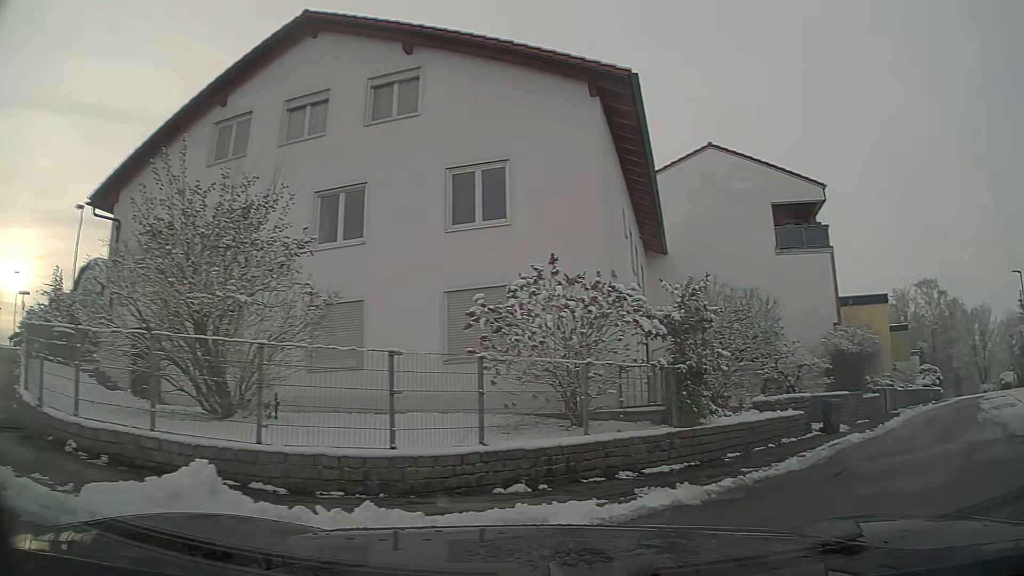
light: Day
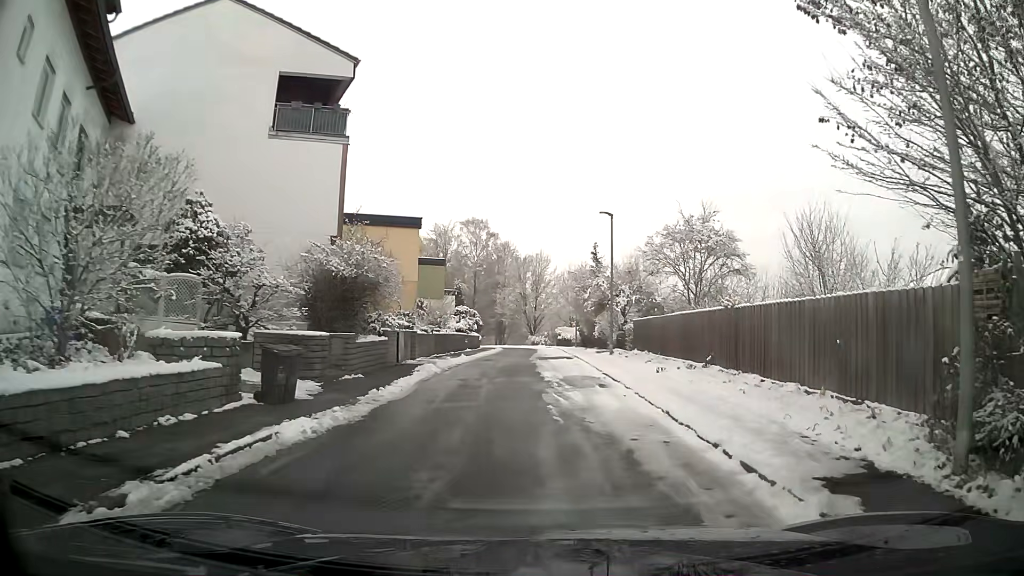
(+3.3, +7.2) m; +37°
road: residential
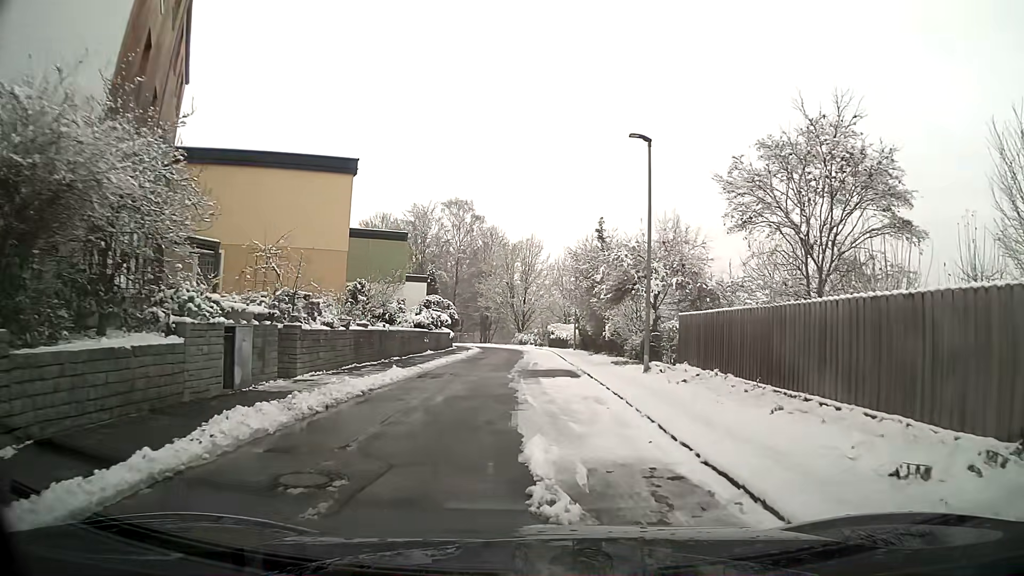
(+0.1, +12.7) m; 0°
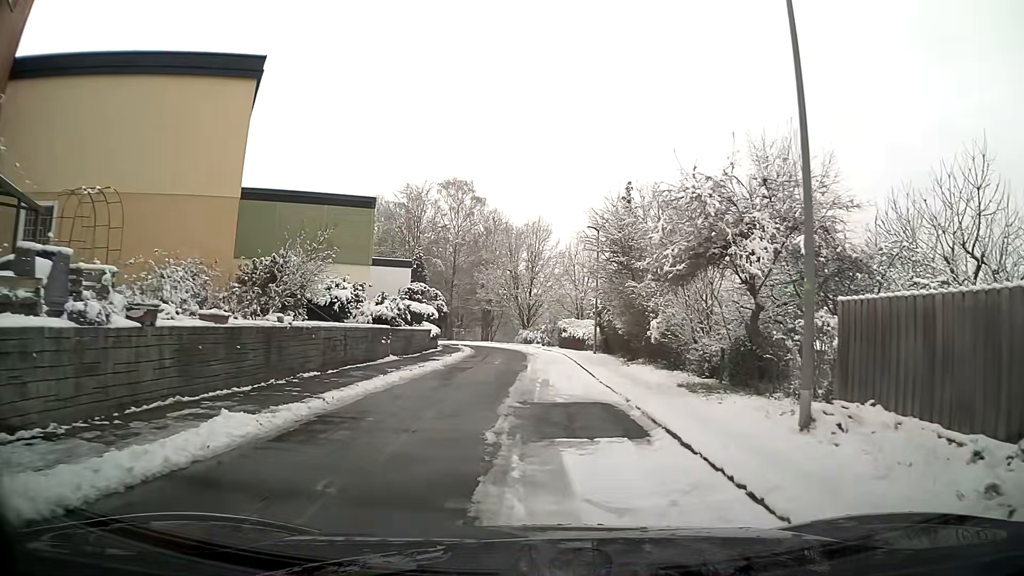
(0.0, +10.5) m; 0°
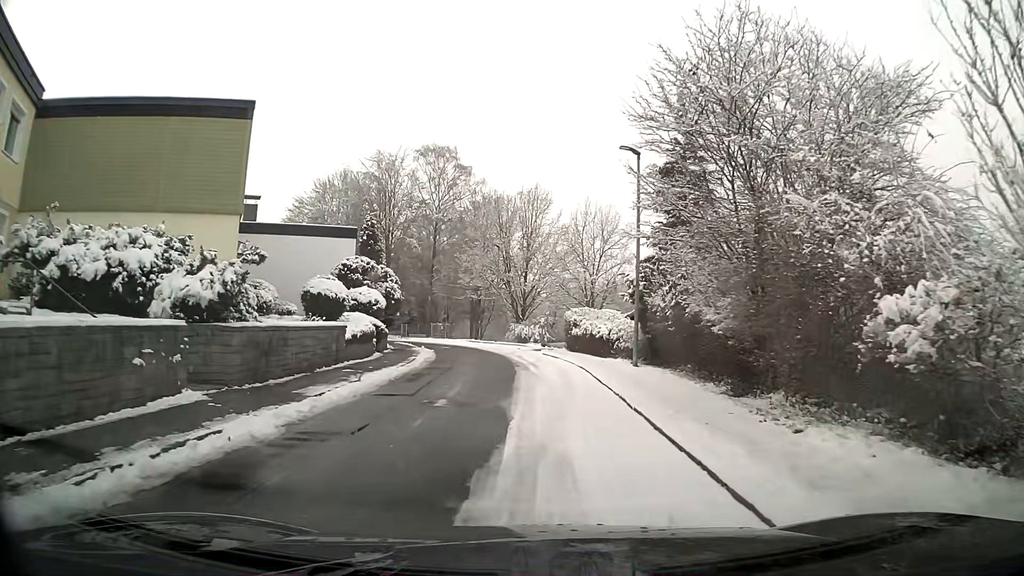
(+0.1, +14.4) m; 0°
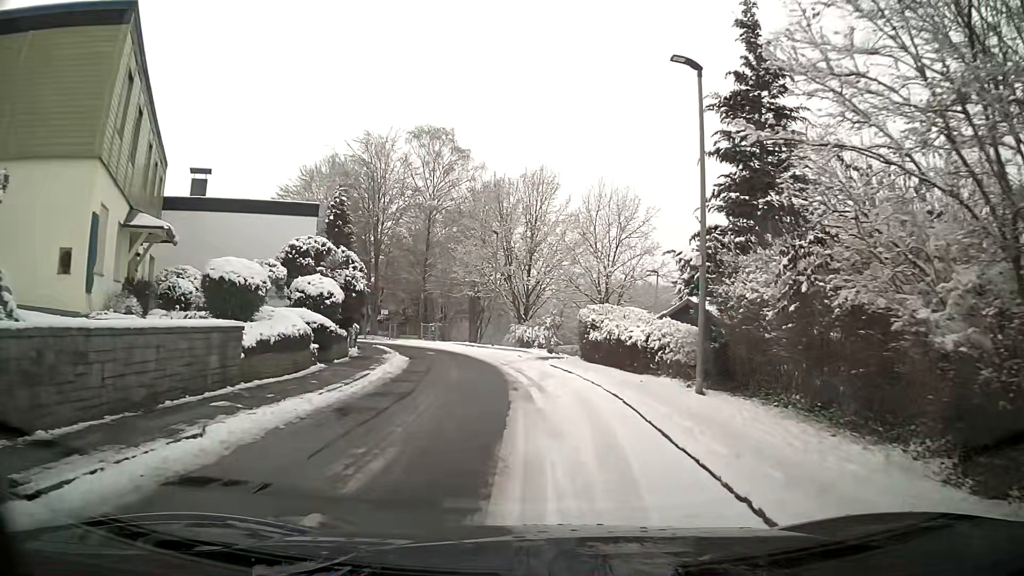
(0.0, +7.1) m; 0°
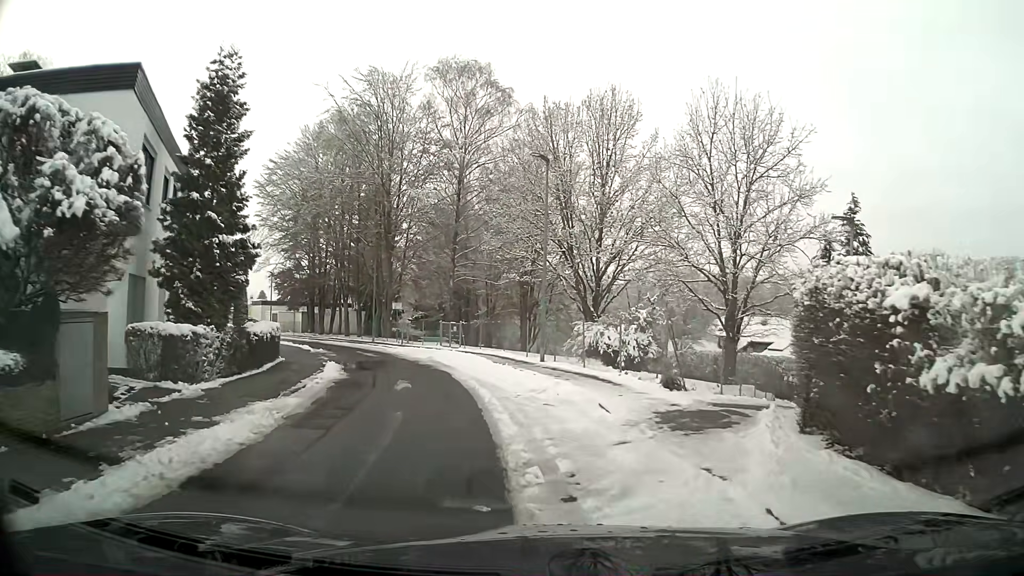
(-0.6, +16.8) m; -6°
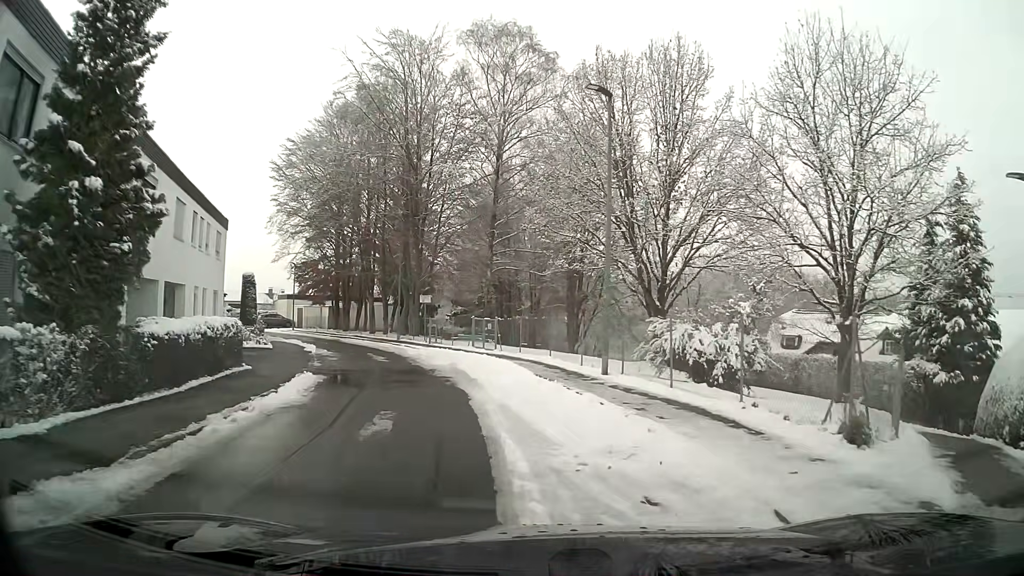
(-0.2, +6.1) m; -3°
(-1, +10) (-3, +20) (-6, +29) (-10, +38) (-15, +47) (-21, +55) (-28, +62) (-36, +69) (-43, +75) (-51, +81) m
